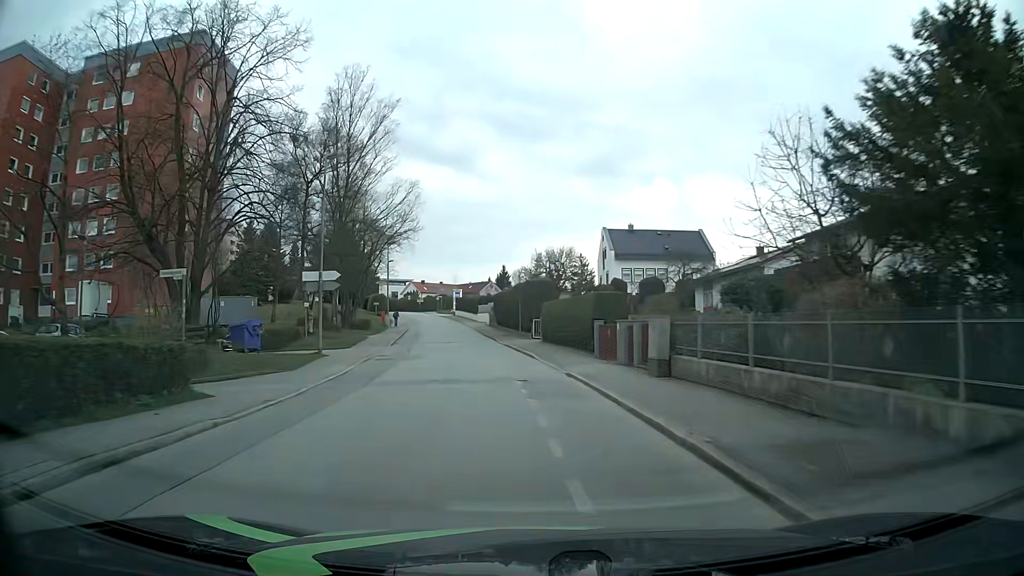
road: residential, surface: asphalt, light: Day
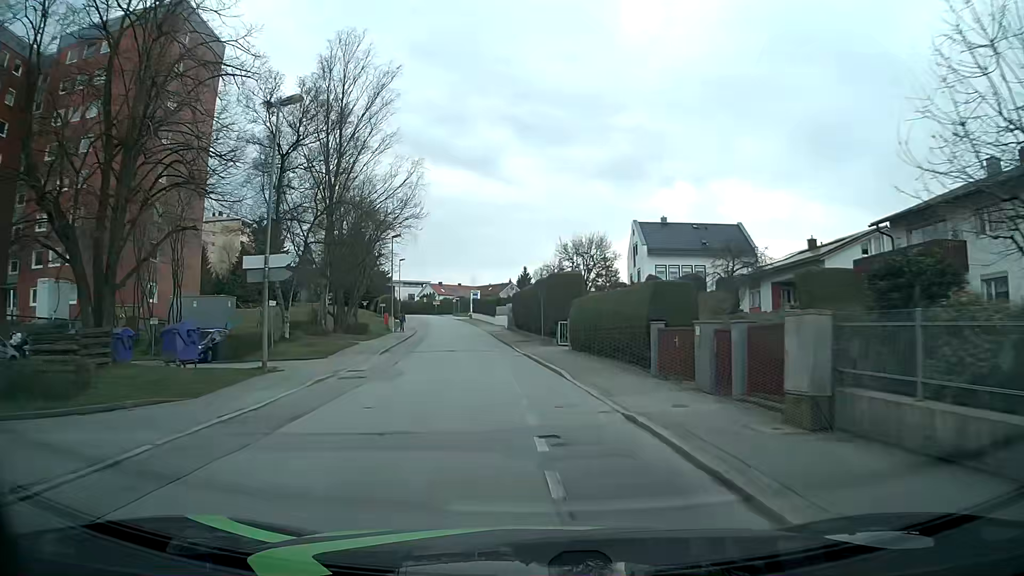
(-0.1, +7.6) m; -2°
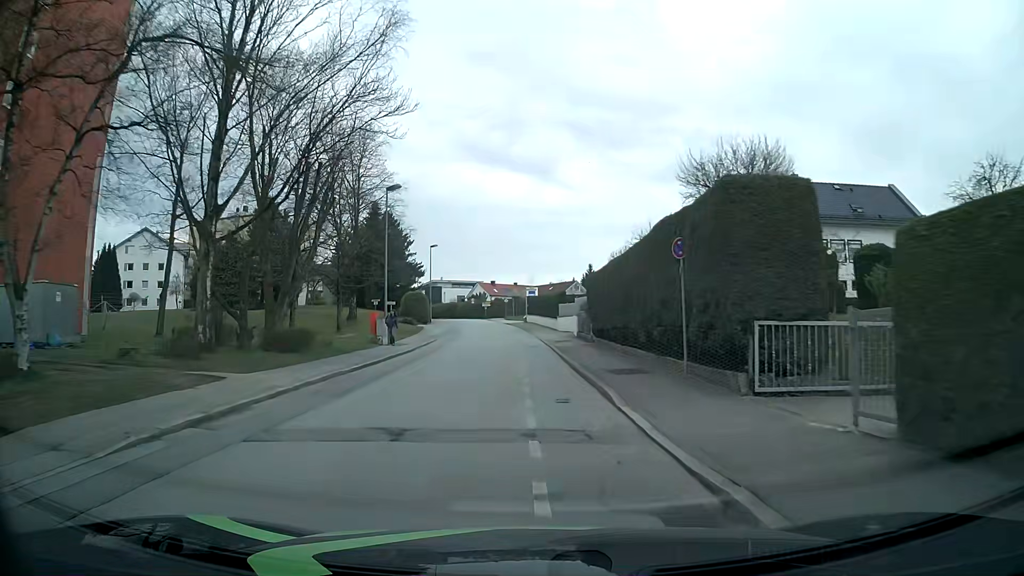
(-1.1, +22.5) m; -5°
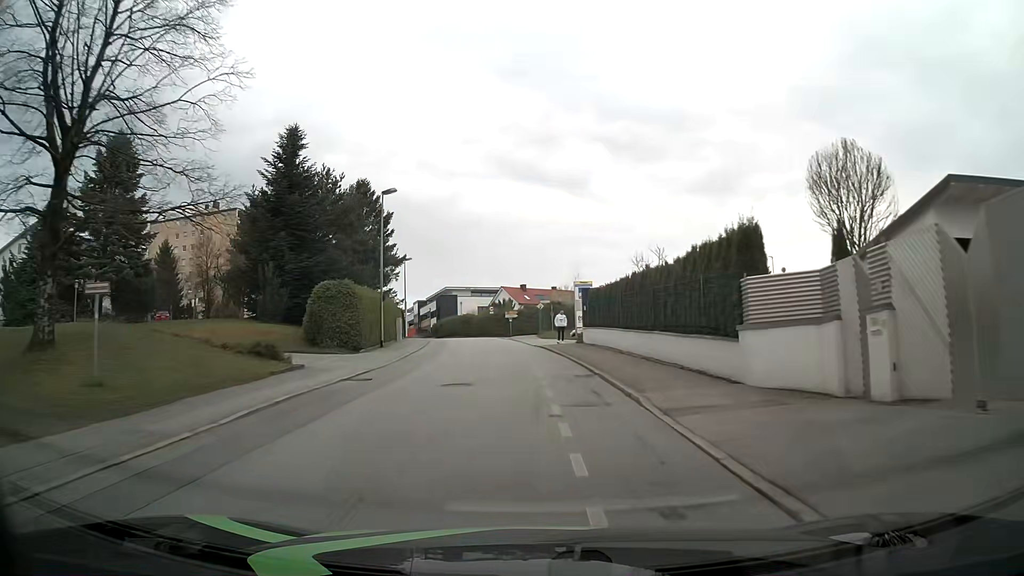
(-1.4, +36.7) m; -3°
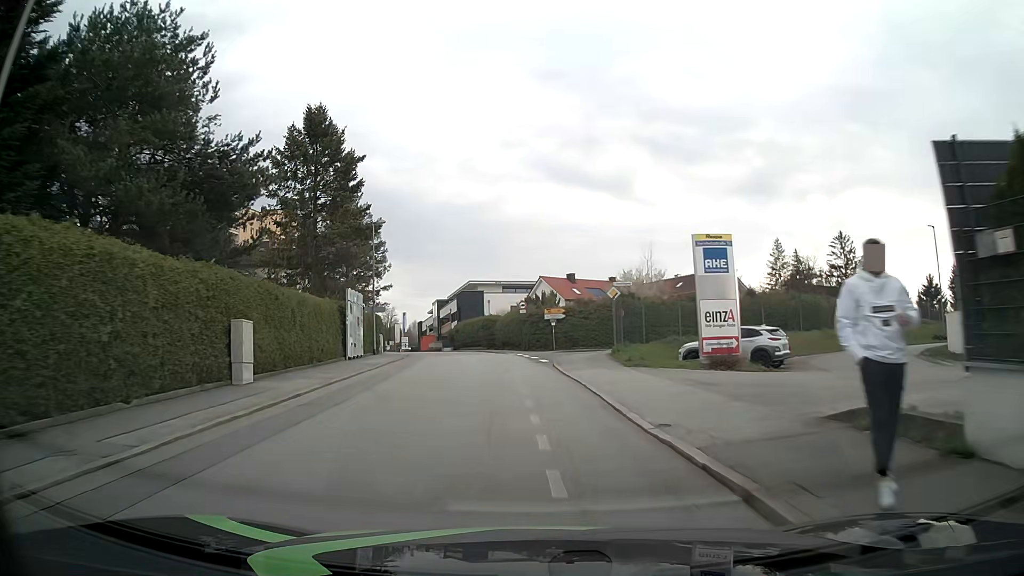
(-0.9, +28.5) m; -4°
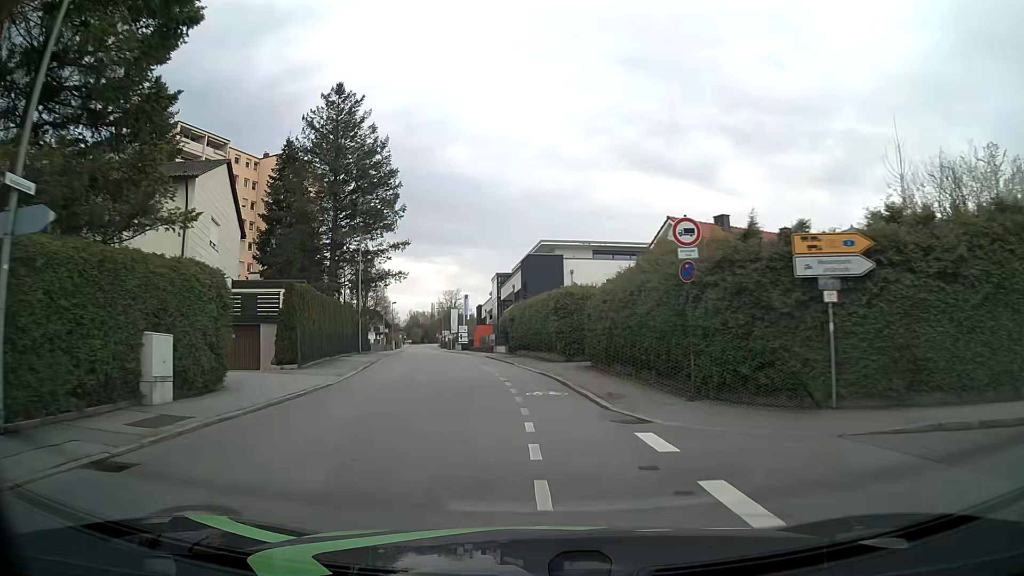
(-2.0, +34.1) m; -7°
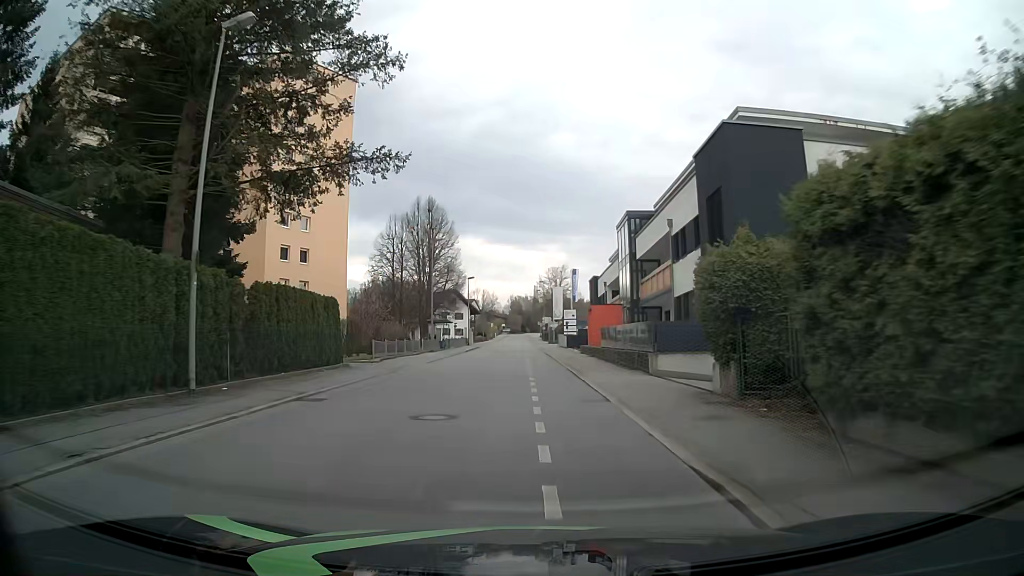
(-2.9, +34.3) m; -9°
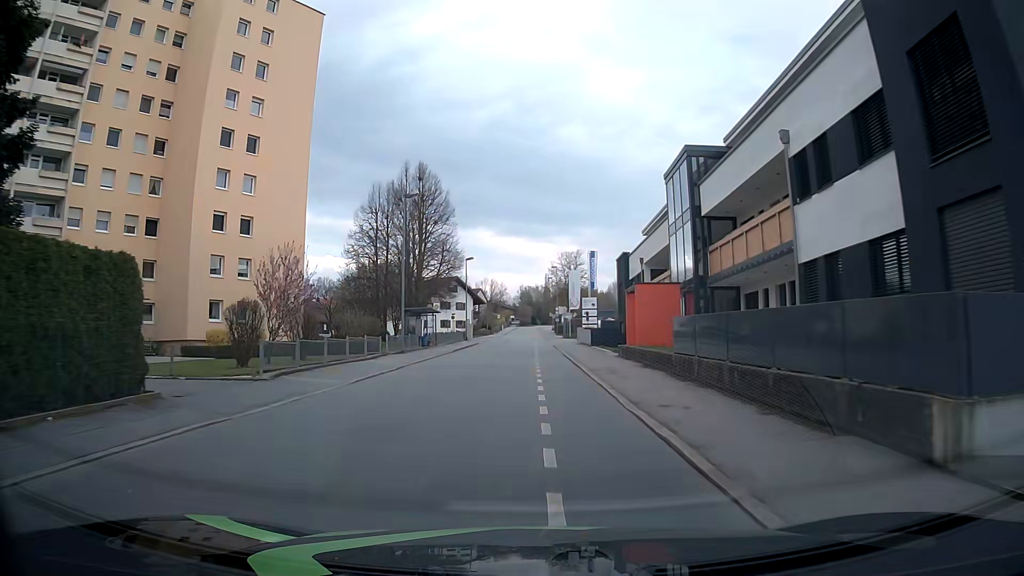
(-0.1, +14.3) m; -1°
